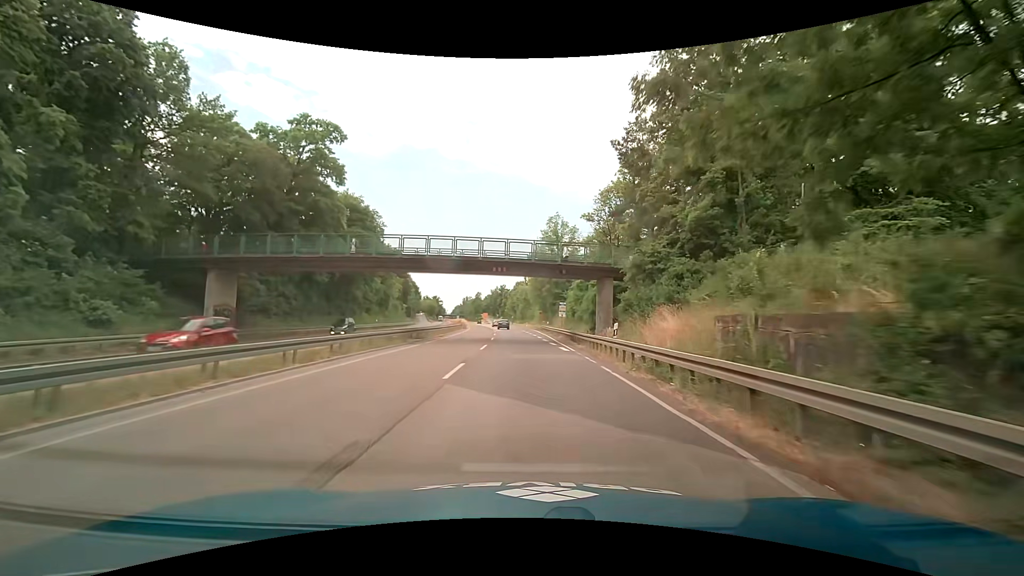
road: trunk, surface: asphalt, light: Day
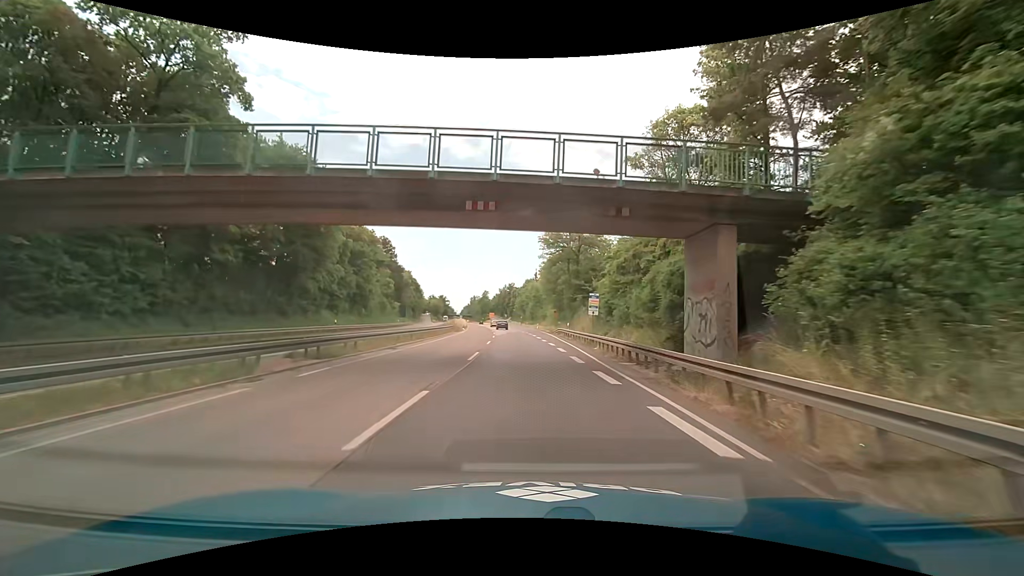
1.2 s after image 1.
(0.0, +18.3) m; -1°
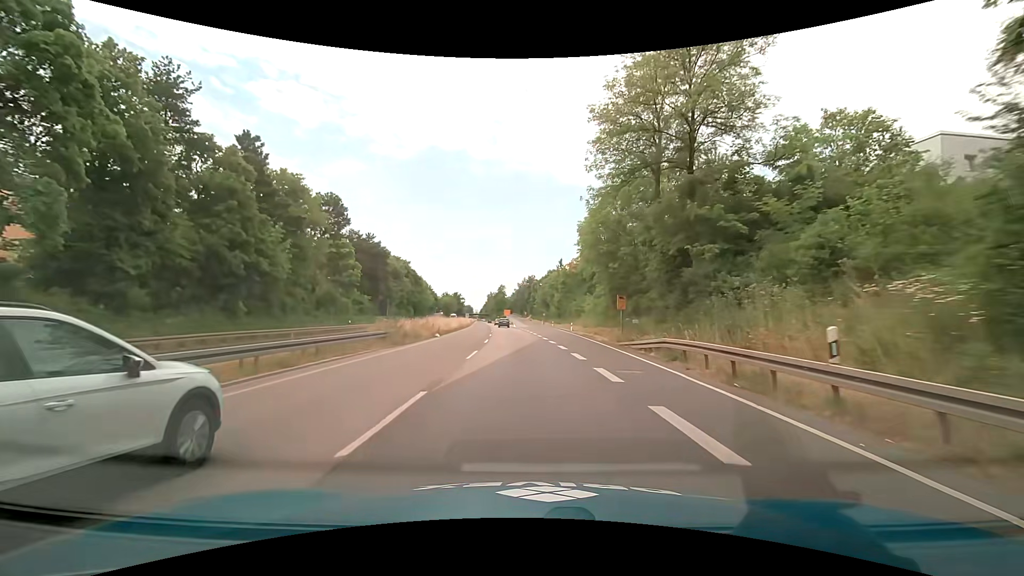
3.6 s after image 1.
(-0.2, +36.6) m; -2°
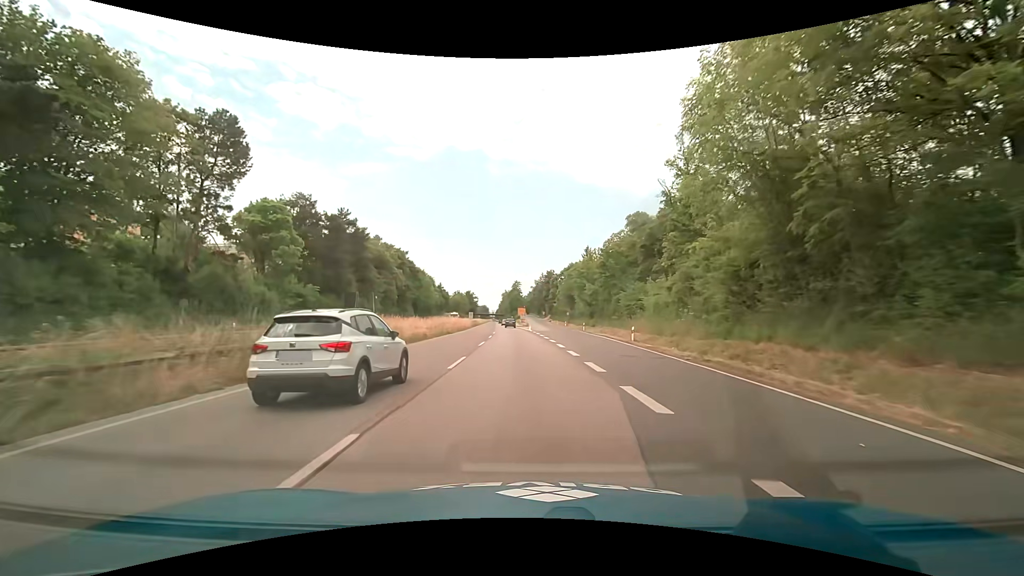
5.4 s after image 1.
(-0.5, +27.4) m; -2°
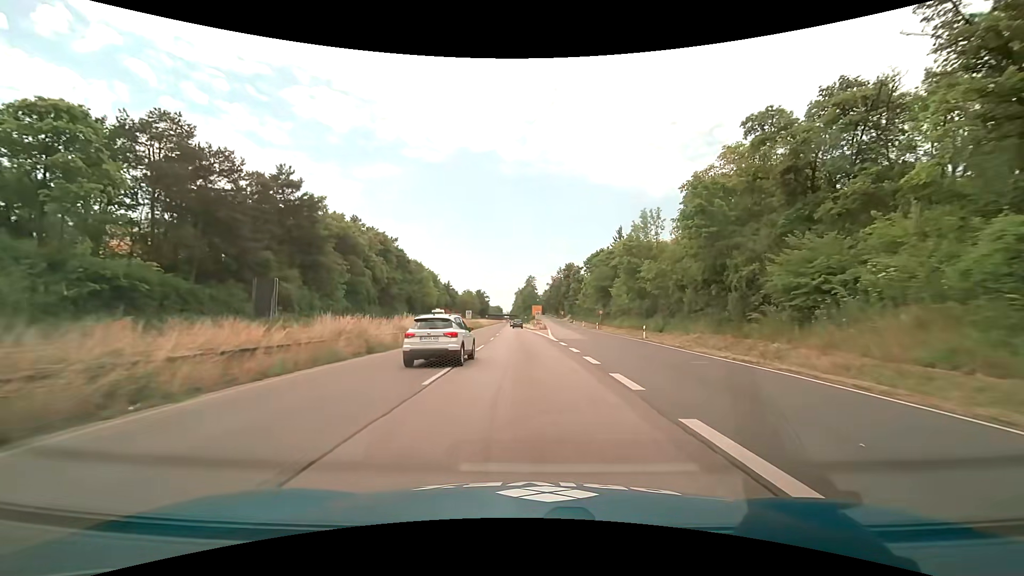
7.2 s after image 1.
(-0.7, +27.4) m; -2°
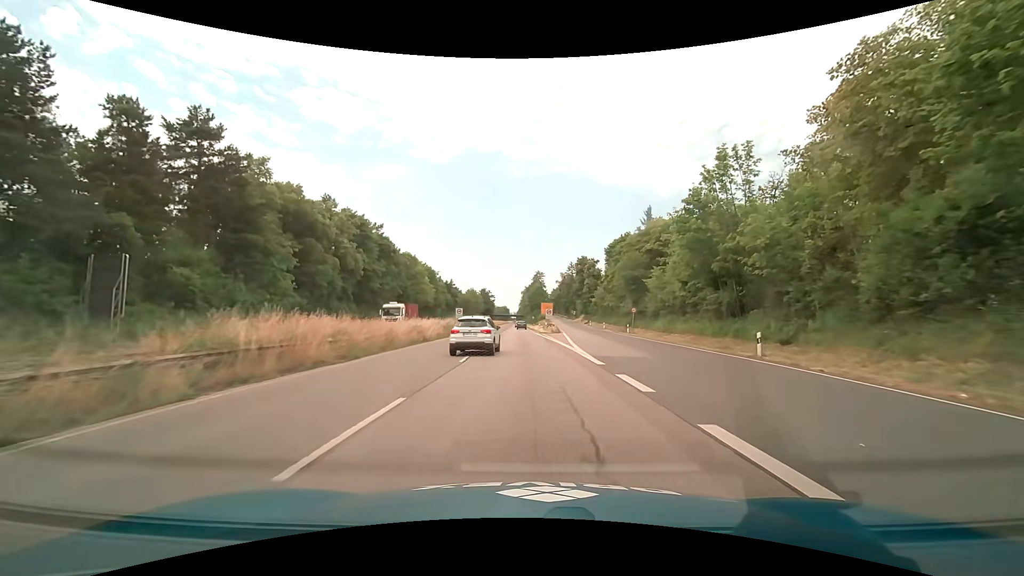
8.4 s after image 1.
(-0.1, +18.3) m; -1°
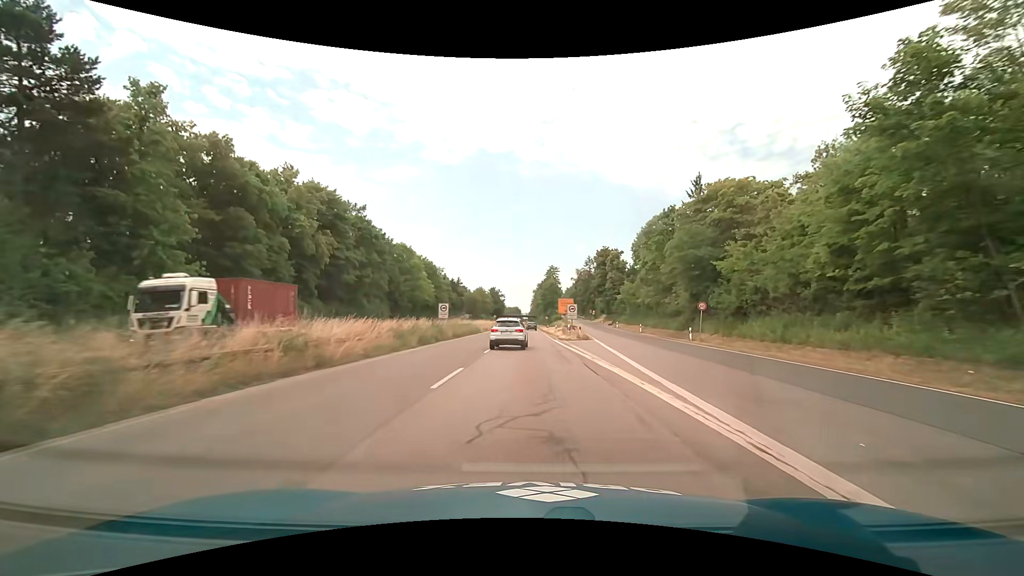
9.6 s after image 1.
(-0.2, +18.3) m; -2°
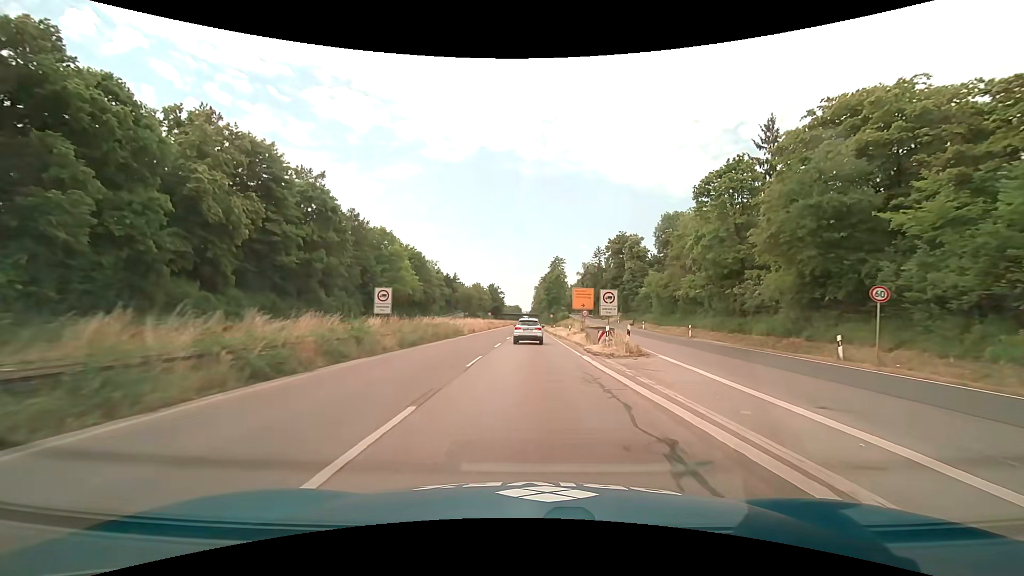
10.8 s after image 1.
(0.0, +18.3) m; 0°
(0, +10) (0, +20) (0, +30) (0, +40) (0, +50) (0, +60) (0, +70) (0, +80) (0, +90) (0, +100) m
